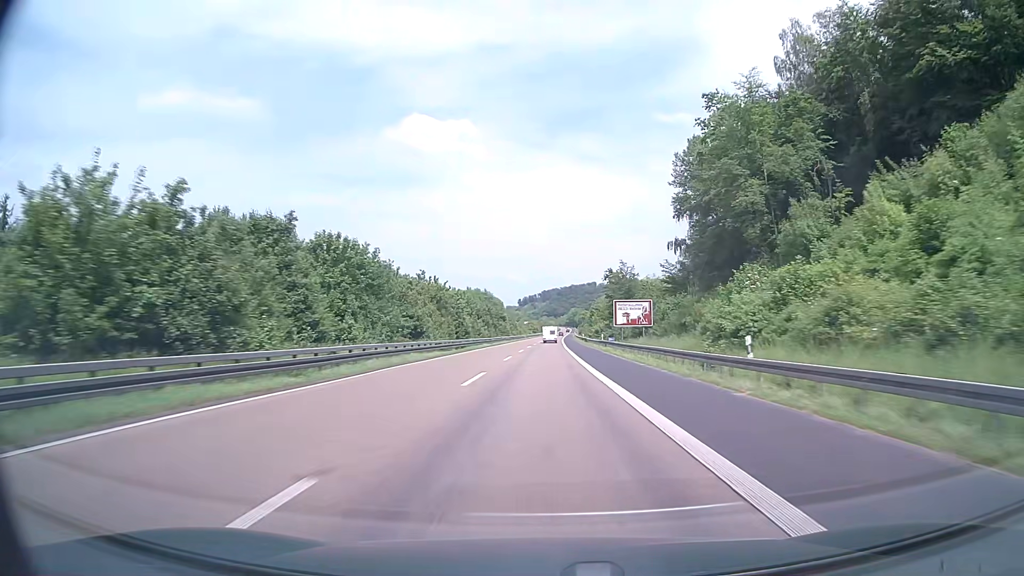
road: motorway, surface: asphalt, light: Day
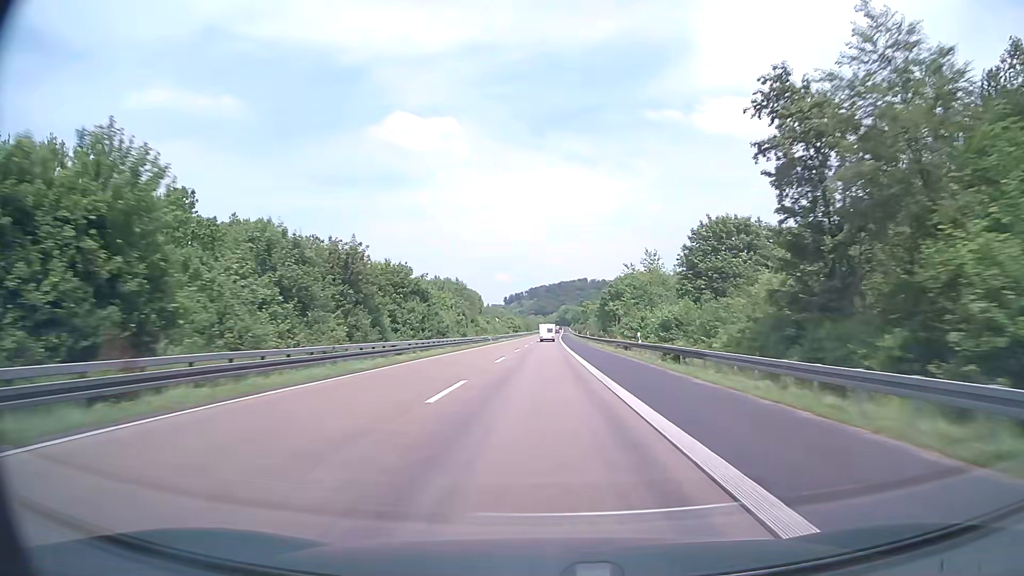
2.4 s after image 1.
(+0.5, +76.0) m; +1°
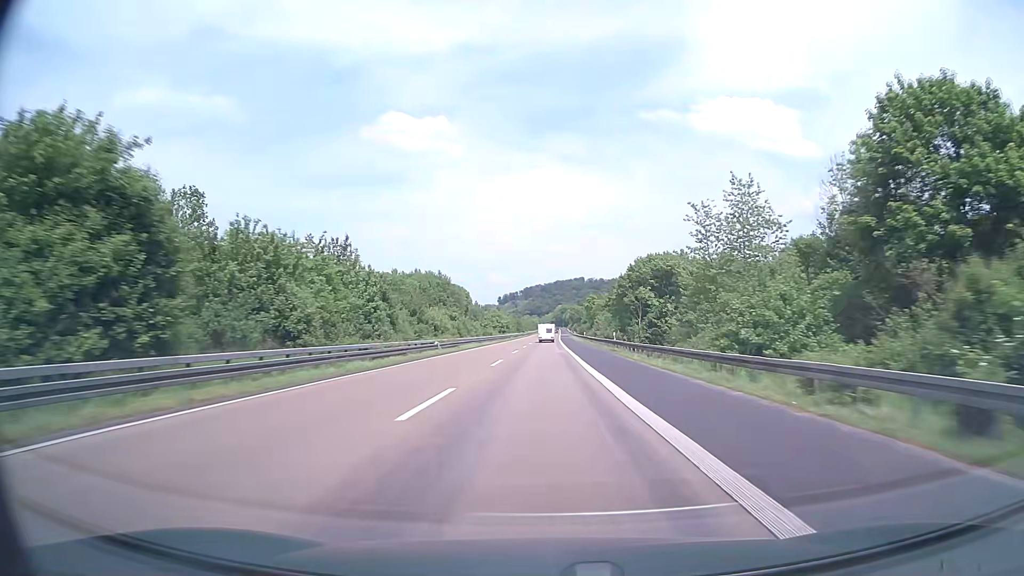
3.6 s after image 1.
(+0.2, +38.0) m; 0°
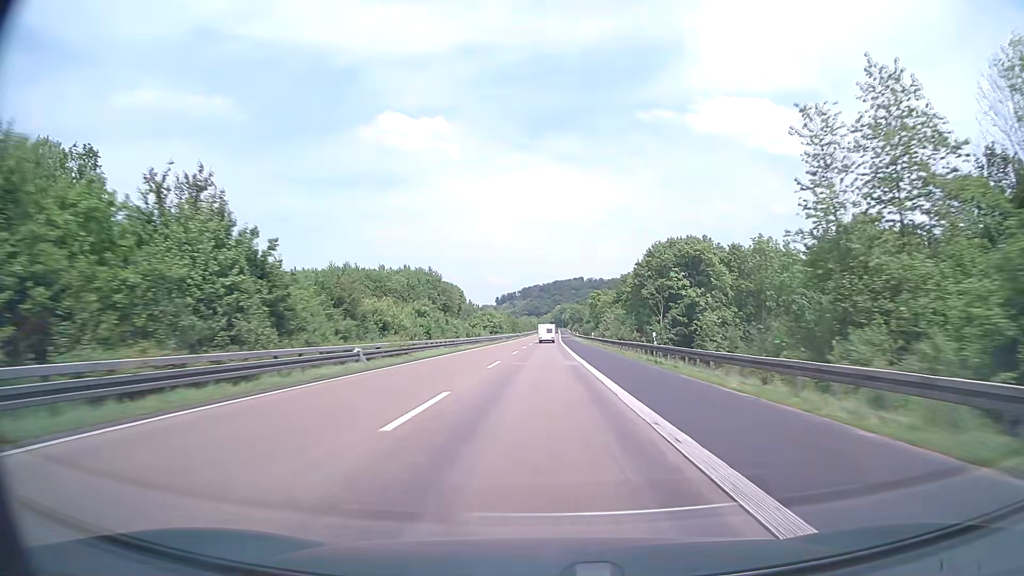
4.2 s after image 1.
(0.0, +19.0) m; 0°
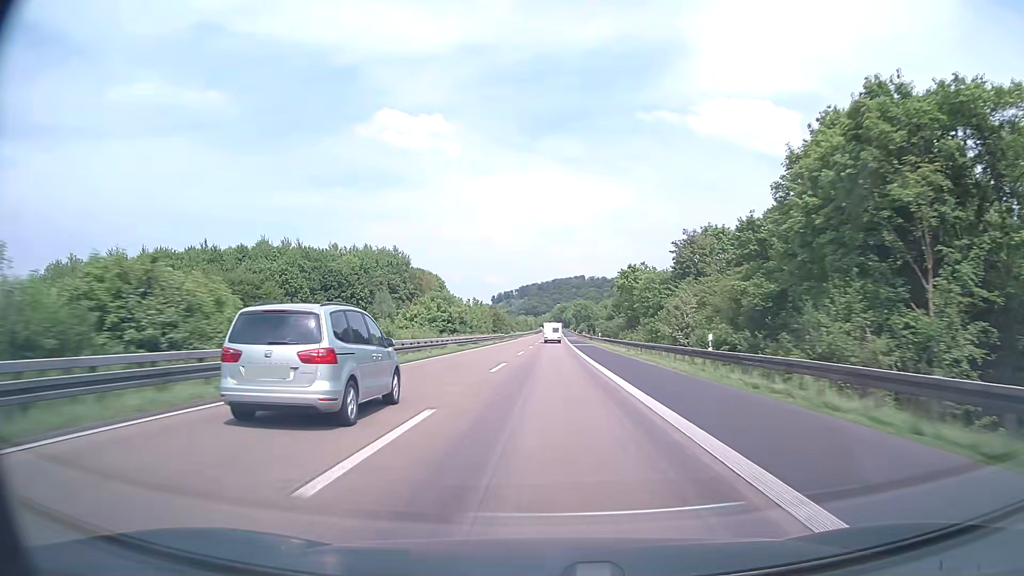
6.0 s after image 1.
(+0.1, +57.0) m; 0°
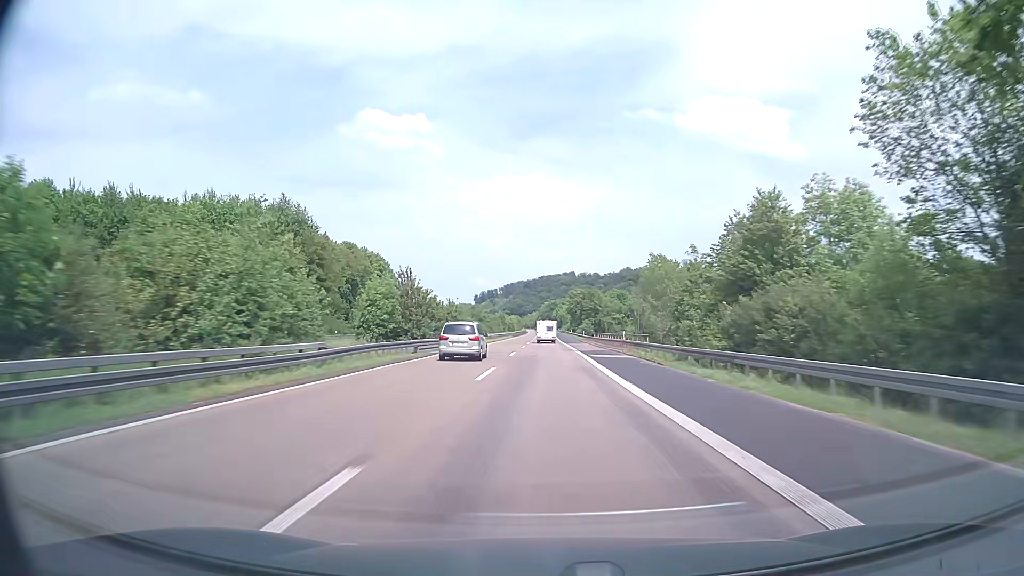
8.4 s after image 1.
(+0.9, +75.9) m; +1°
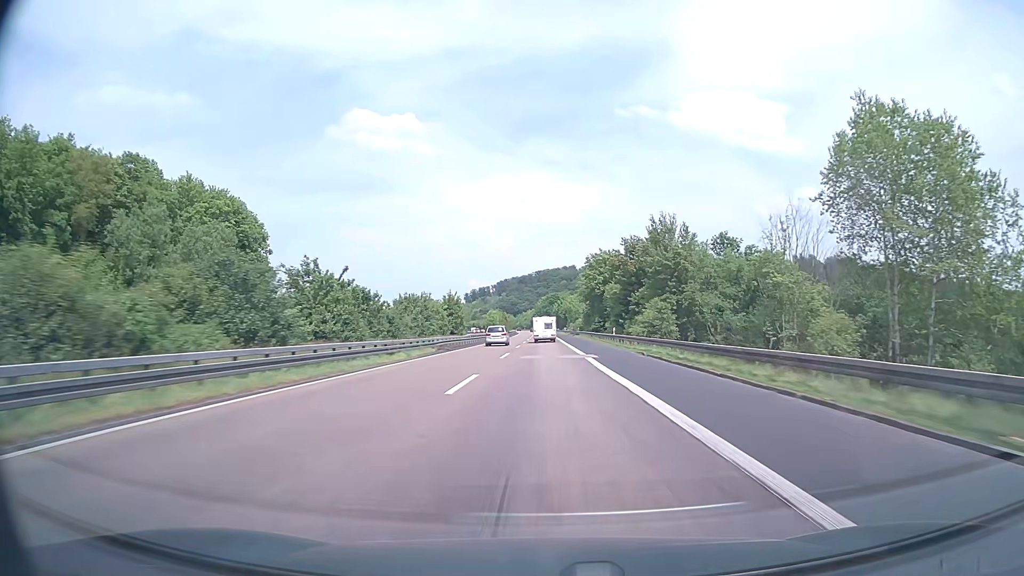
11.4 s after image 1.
(+0.3, +93.4) m; 0°
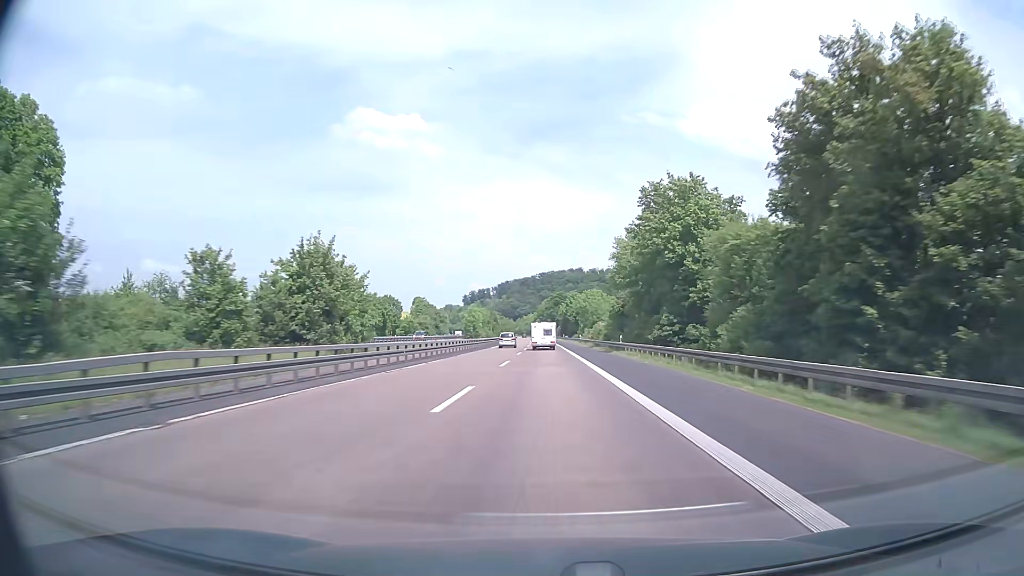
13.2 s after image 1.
(-0.2, +55.6) m; 0°
(0, +10) (0, +20) (0, +30) (0, +40) (0, +50) (0, +60) (0, +70) (-1, +80) (-1, +90) (-1, +100) m
